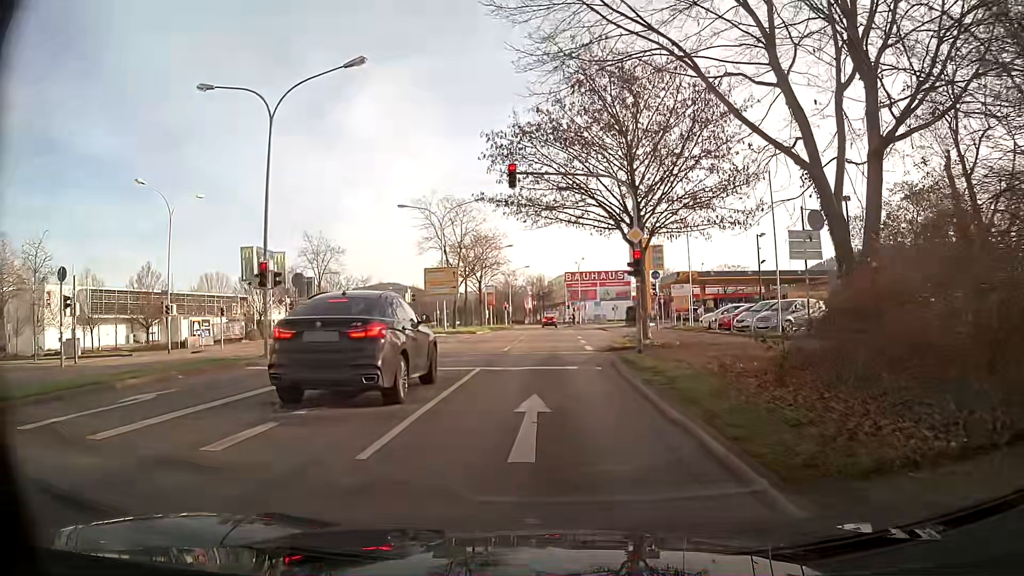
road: primary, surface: asphalt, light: Day
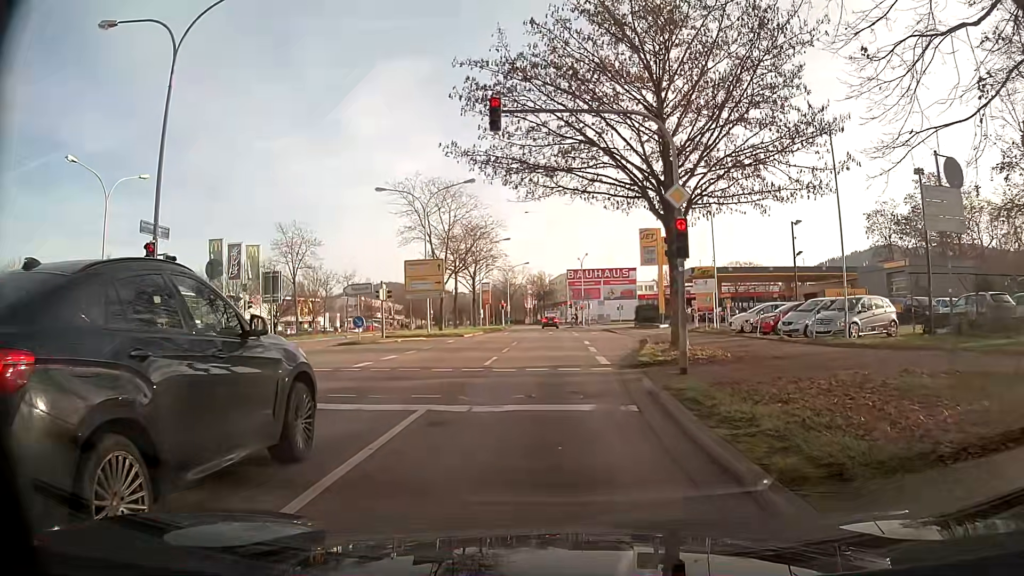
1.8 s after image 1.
(0.0, +6.7) m; +1°
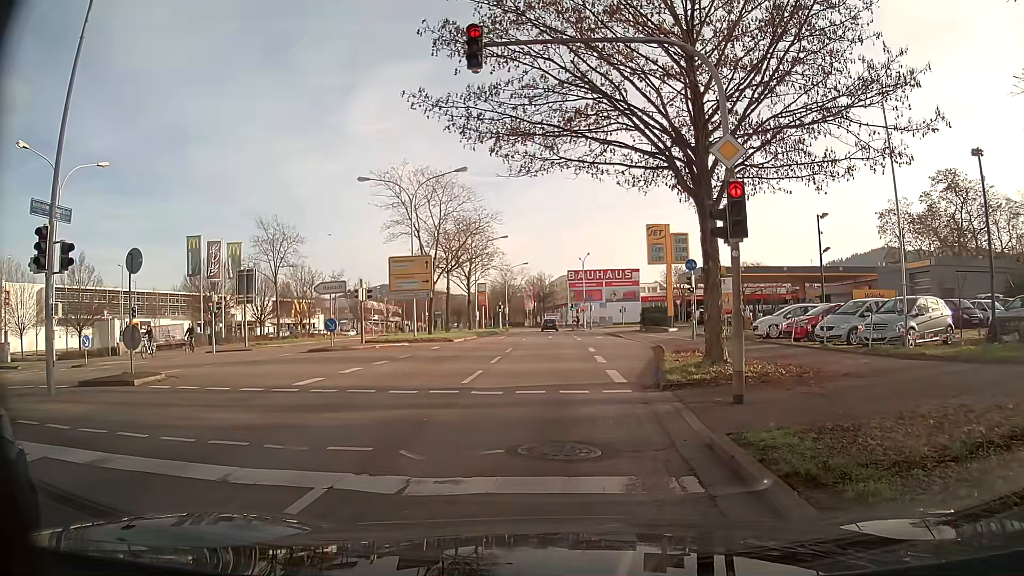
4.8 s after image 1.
(0.0, +3.9) m; 0°
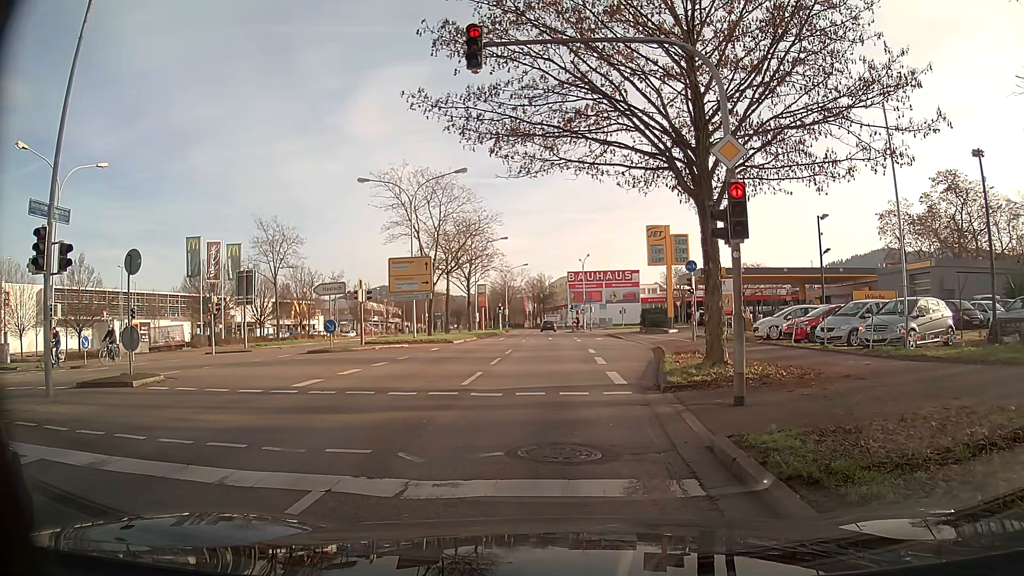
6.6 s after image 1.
(0.0, +0.1) m; 0°
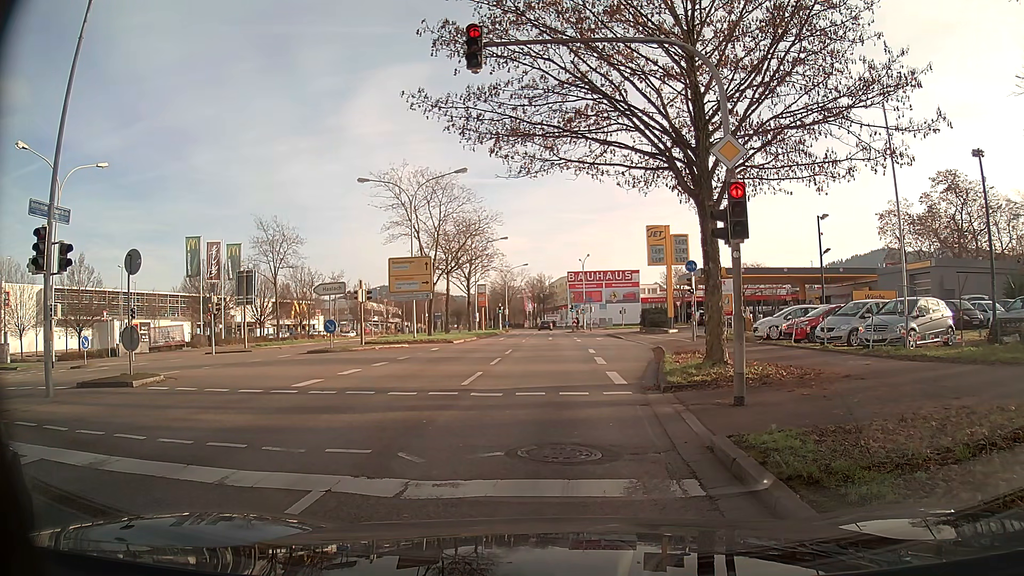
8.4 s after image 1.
(0.0, 0.0) m; 0°
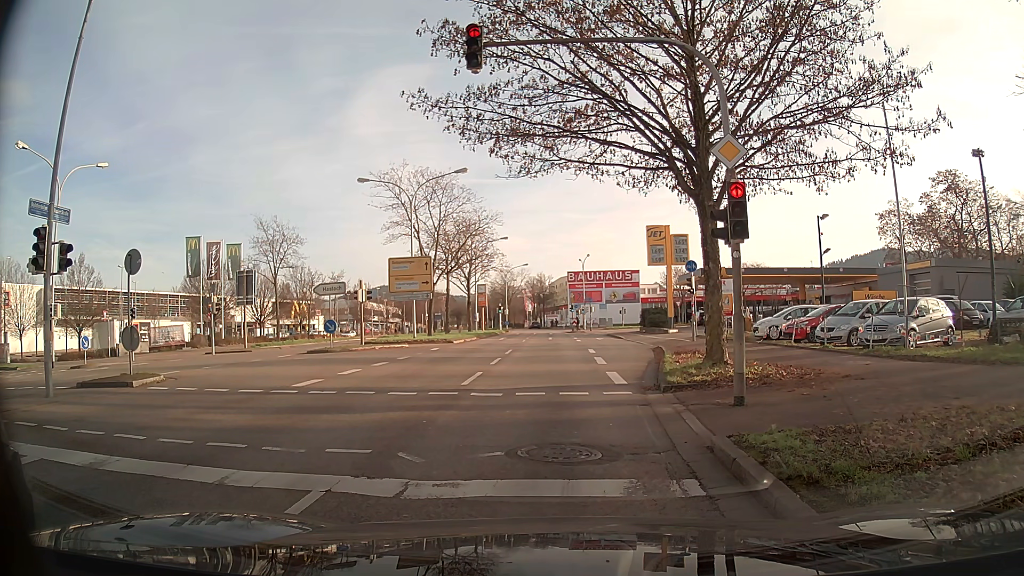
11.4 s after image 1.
(0.0, 0.0) m; 0°
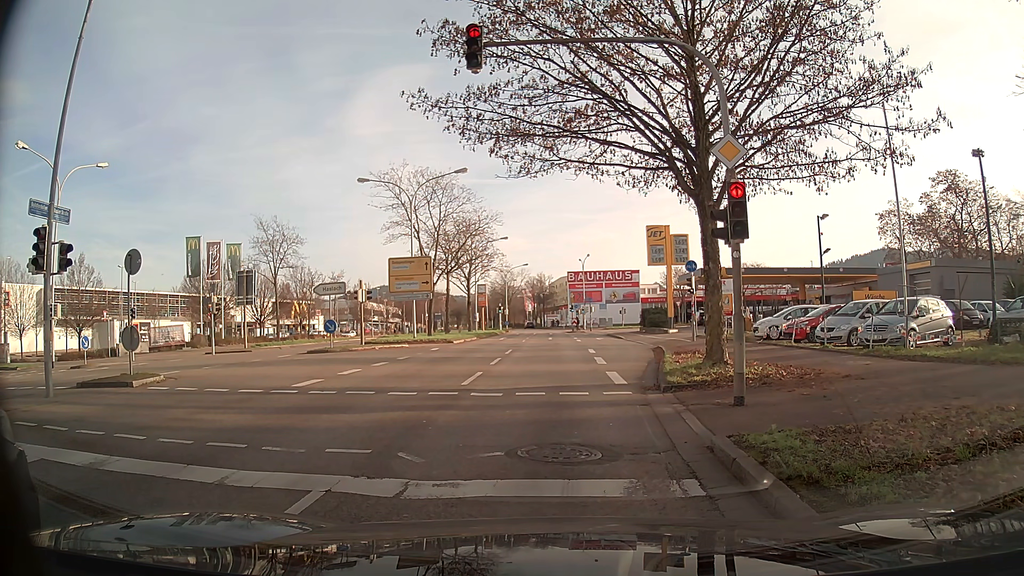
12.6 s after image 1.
(0.0, 0.0) m; 0°
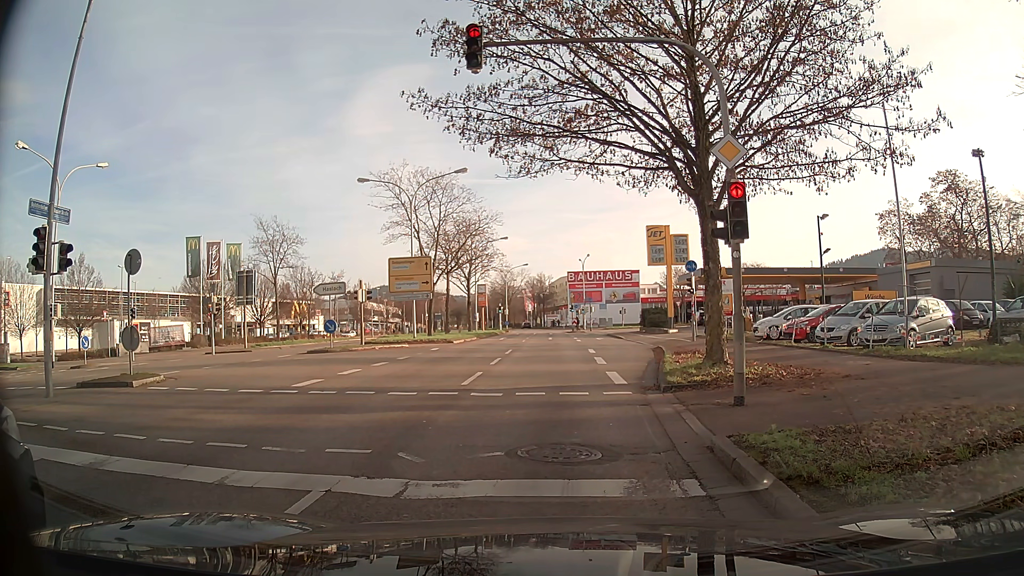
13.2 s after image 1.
(0.0, 0.0) m; 0°
